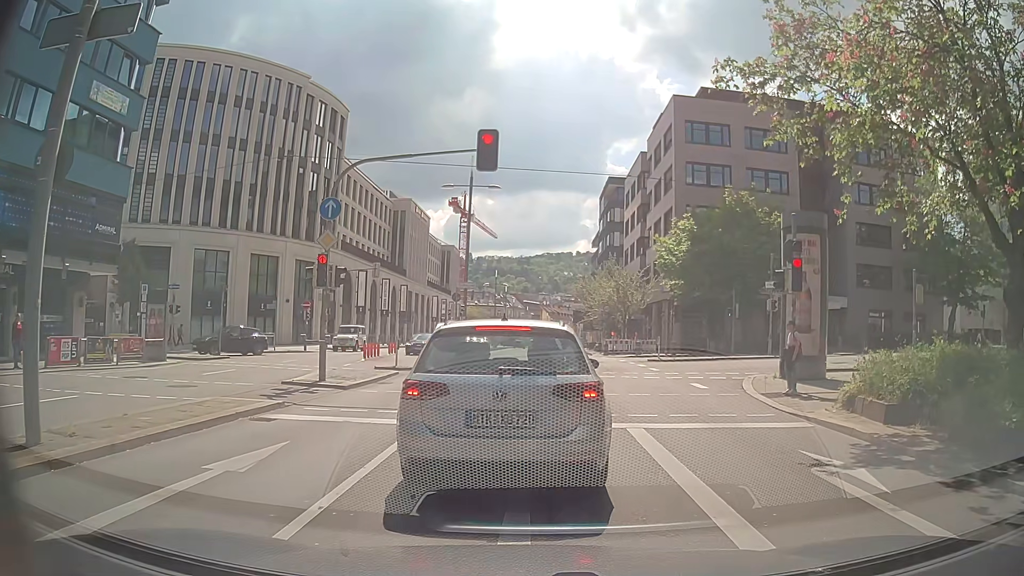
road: primary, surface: asphalt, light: Day
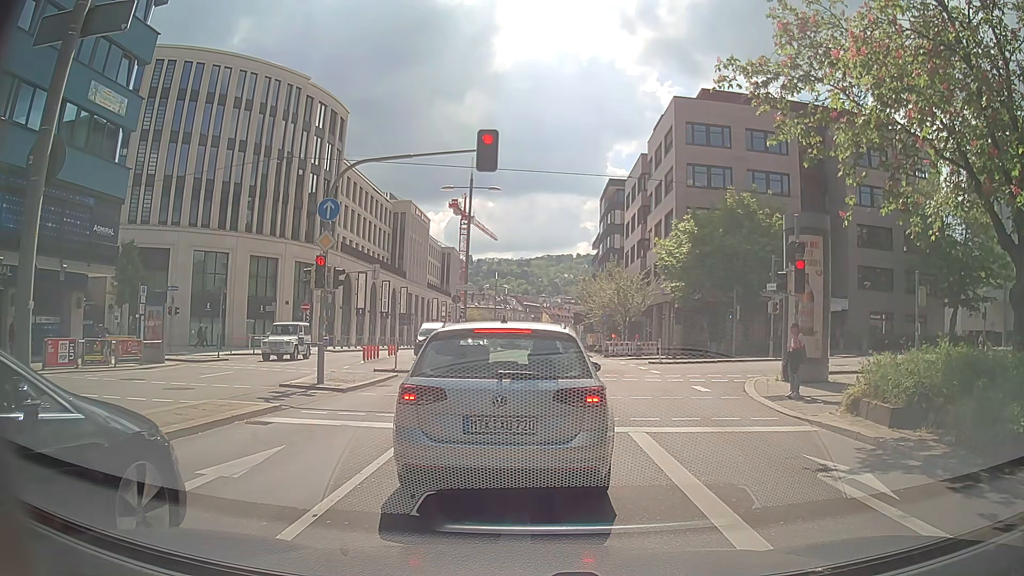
(0.0, +0.2) m; 0°
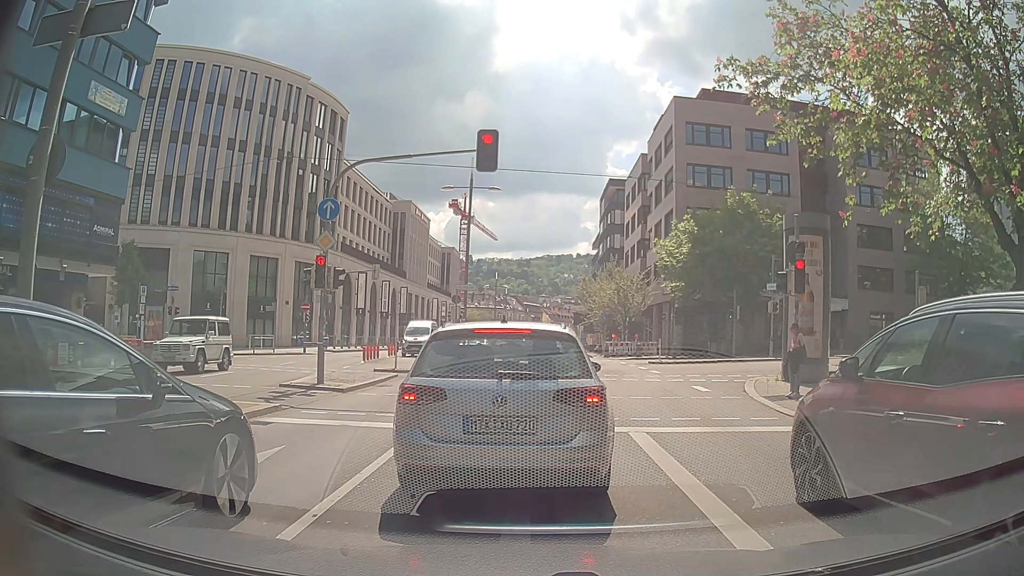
(0.0, 0.0) m; 0°
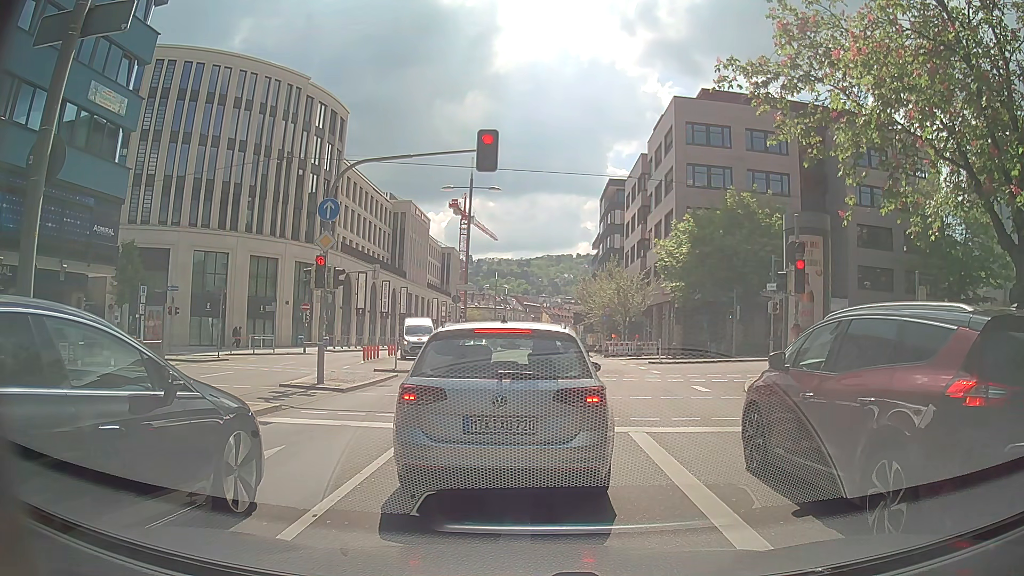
(0.0, 0.0) m; 0°
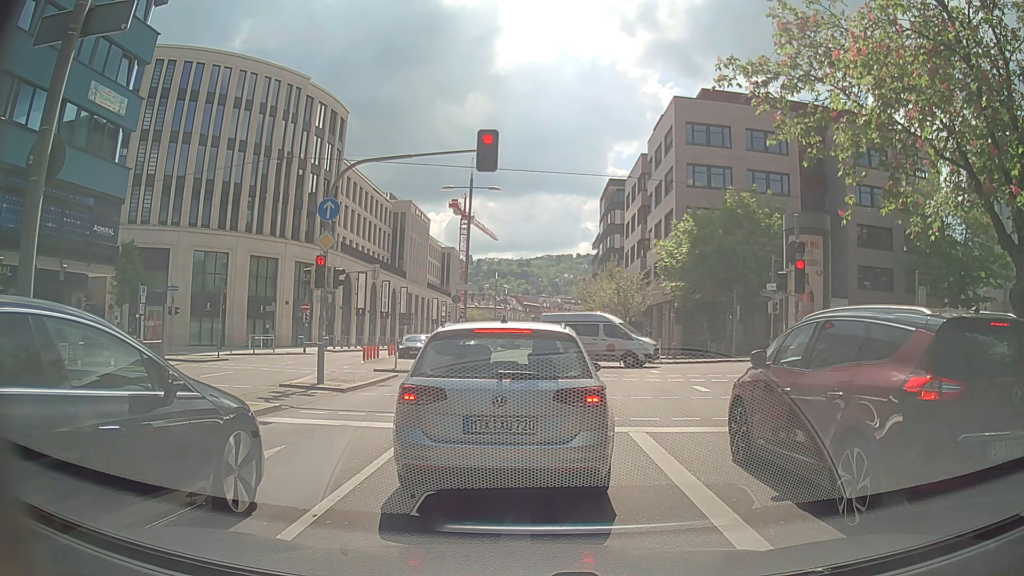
(0.0, 0.0) m; 0°
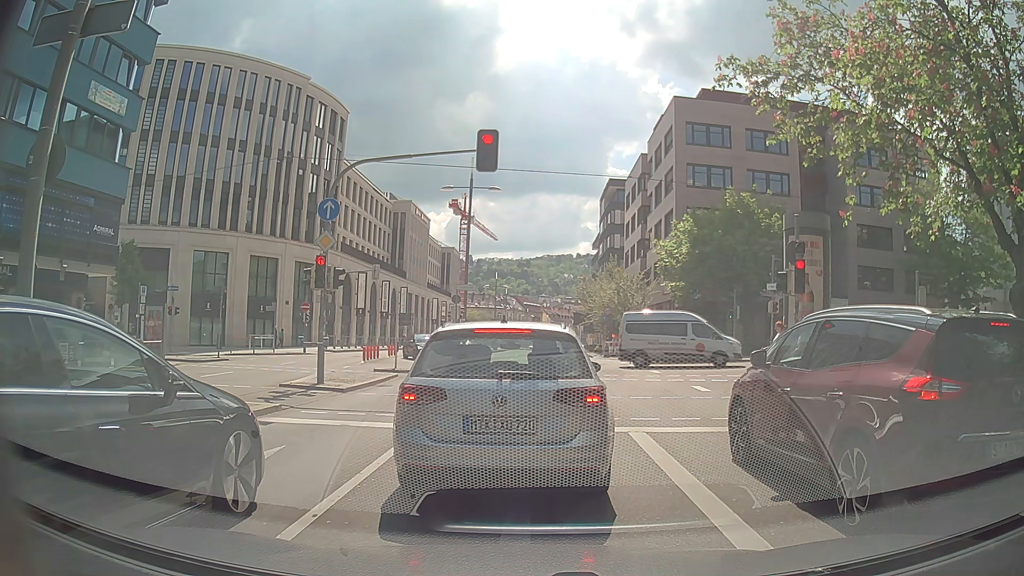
(0.0, 0.0) m; 0°
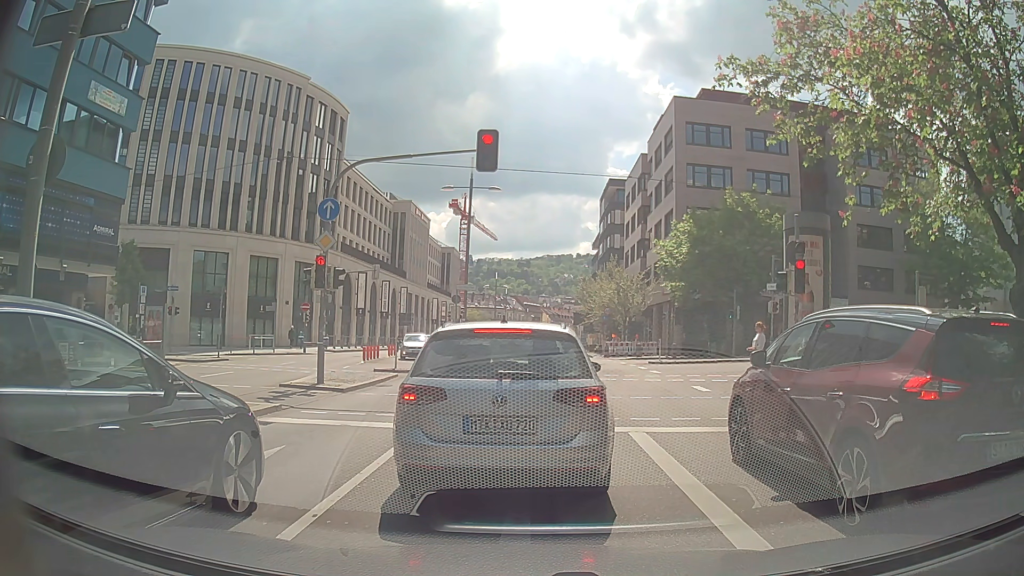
(0.0, 0.0) m; 0°
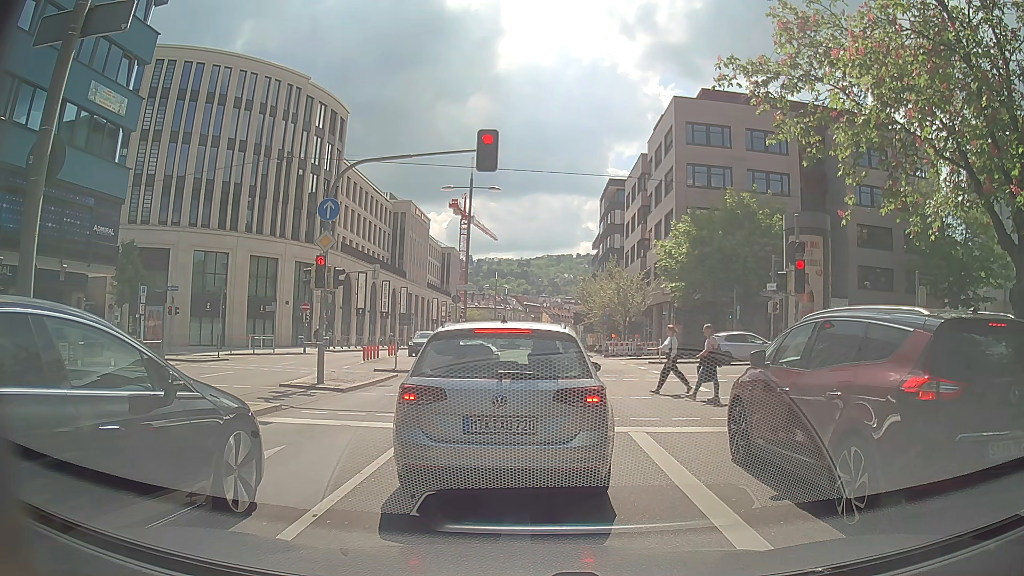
(0.0, 0.0) m; 0°
(0, +10) (0, +20) (0, +30) (0, +40) (0, +50) (0, +60) (0, +70) (0, +80) (0, +90) (0, +100) m
